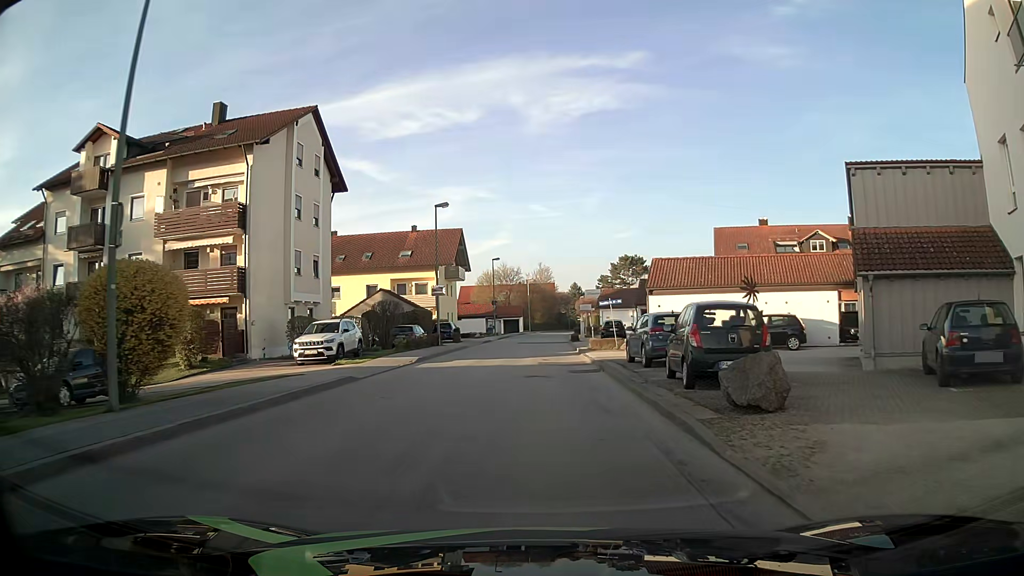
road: unclassified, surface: asphalt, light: Day
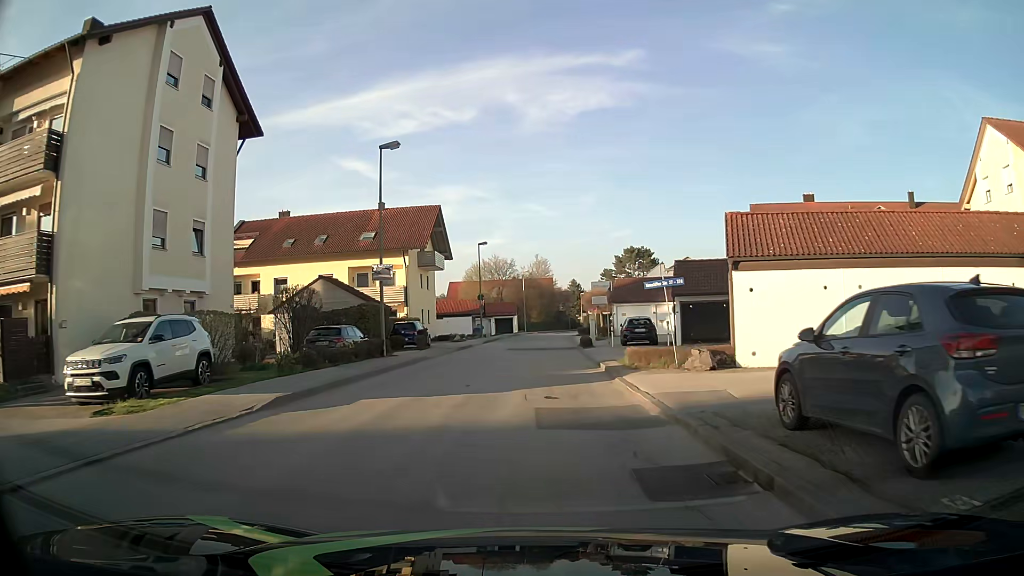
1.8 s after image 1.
(0.0, +13.4) m; 0°
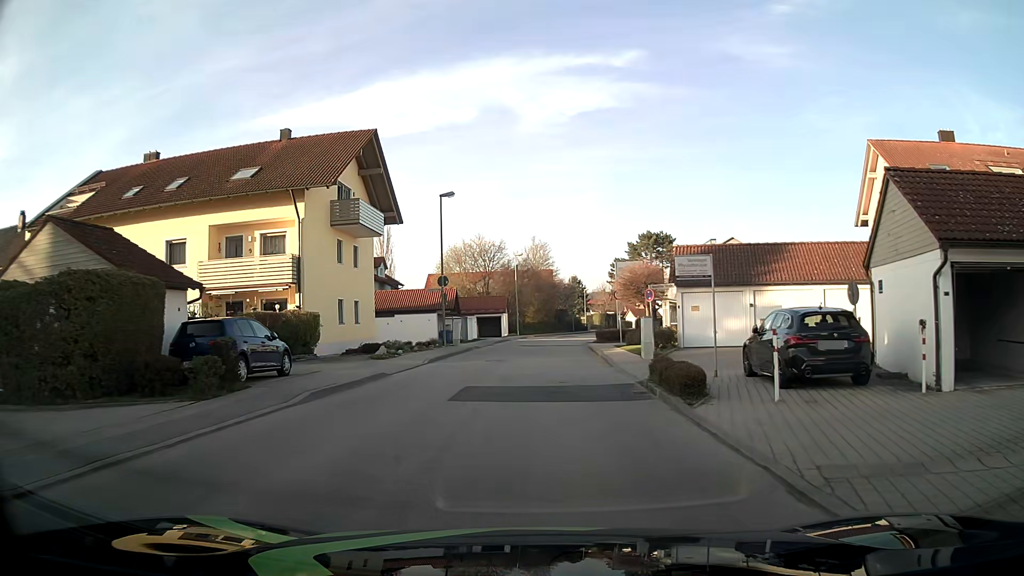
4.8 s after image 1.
(-0.1, +22.4) m; 0°
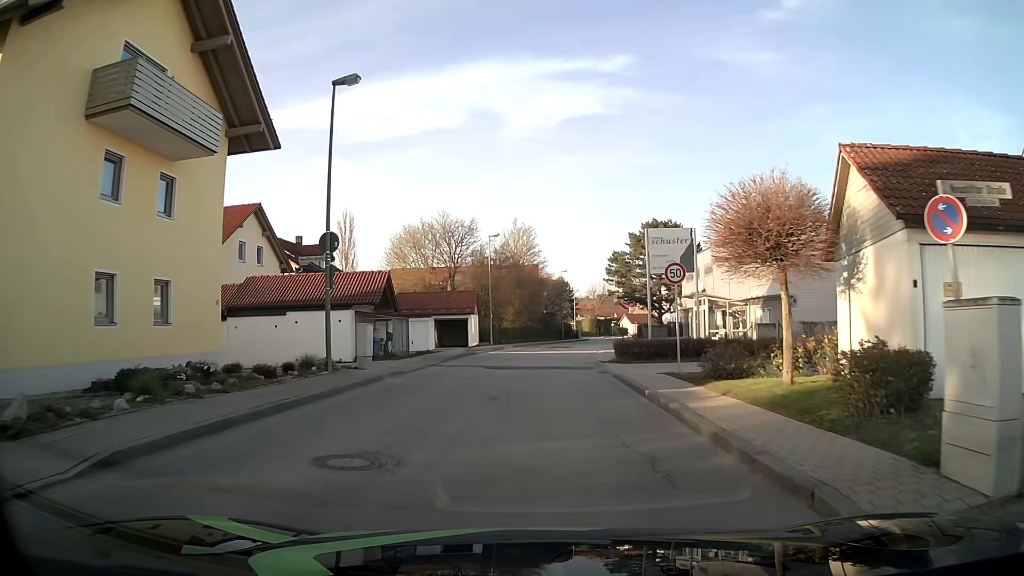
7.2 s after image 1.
(+0.3, +17.9) m; +2°
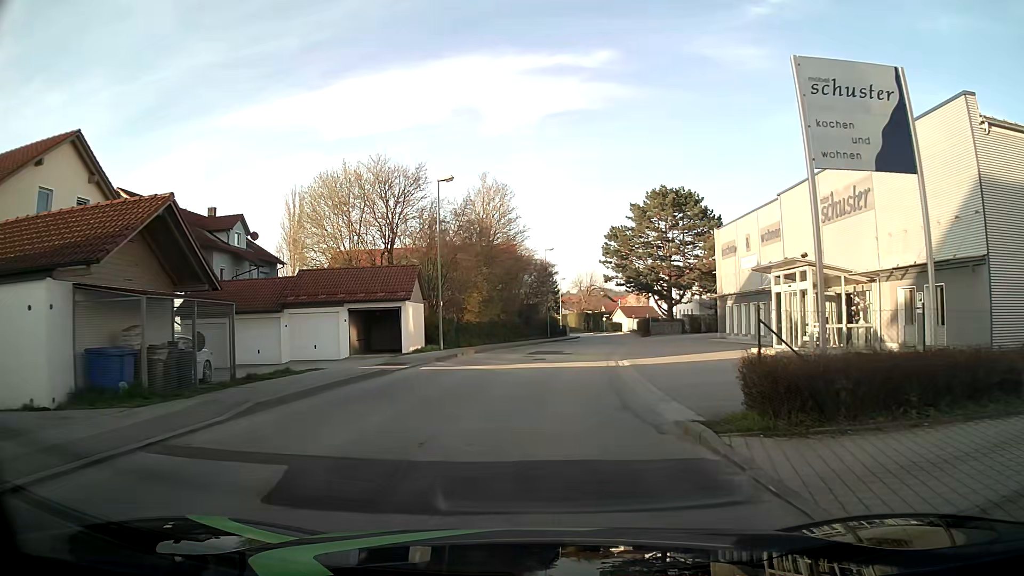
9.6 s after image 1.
(+0.4, +18.0) m; +2°
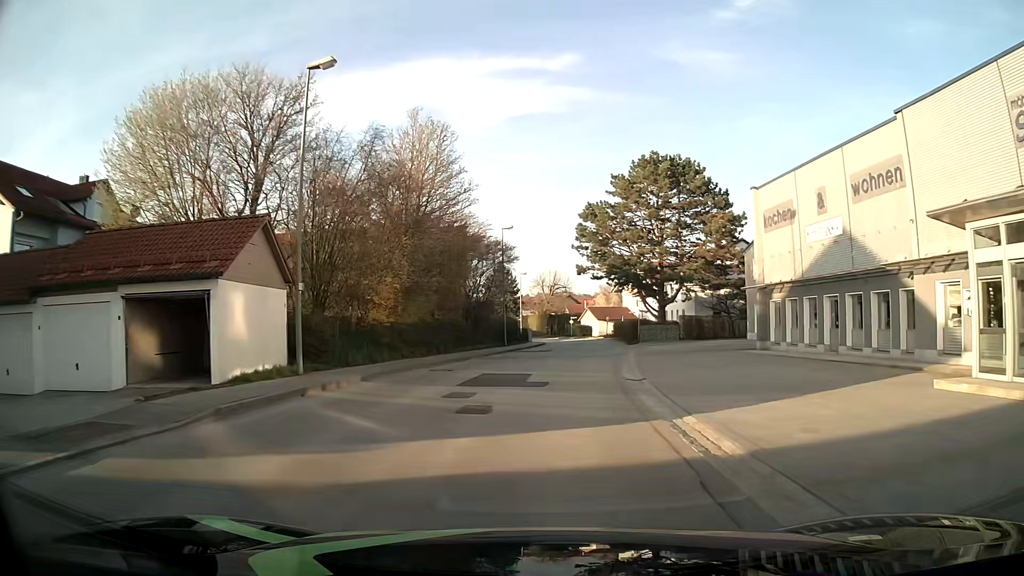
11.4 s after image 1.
(+0.4, +15.4) m; +3°
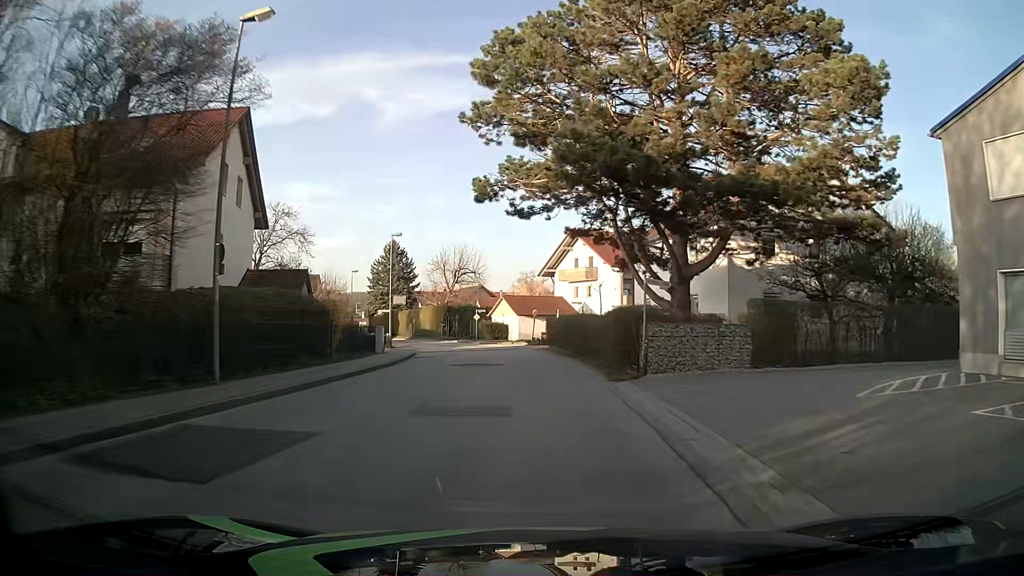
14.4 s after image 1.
(+2.5, +32.9) m; +6°
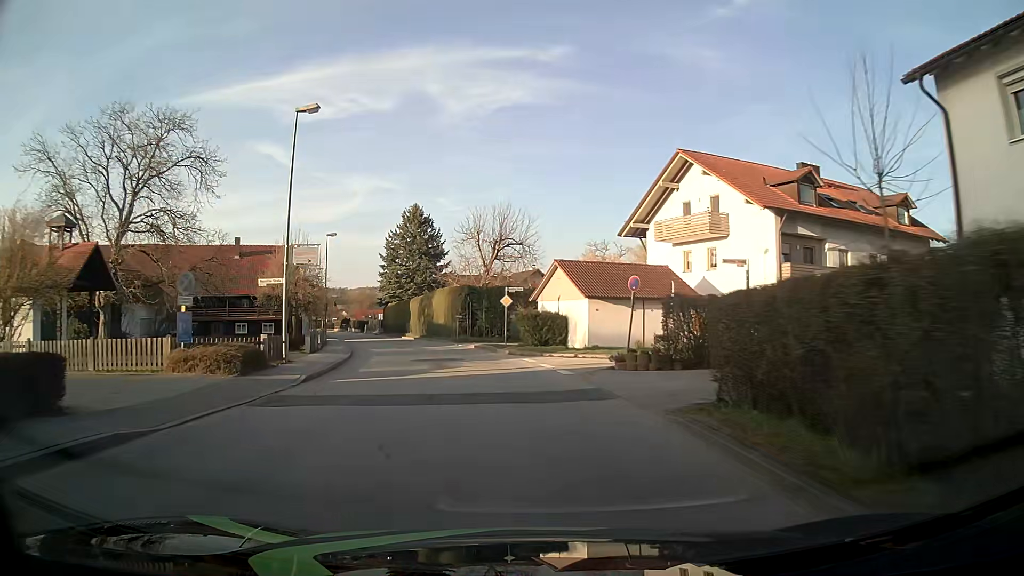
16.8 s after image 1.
(-0.5, +29.0) m; -5°
(0, +10) (-1, +20) (-3, +30) (-6, +39) (-9, +49) (-12, +58) (-15, +68) (-19, +77) (-22, +87) (-25, +96) m
